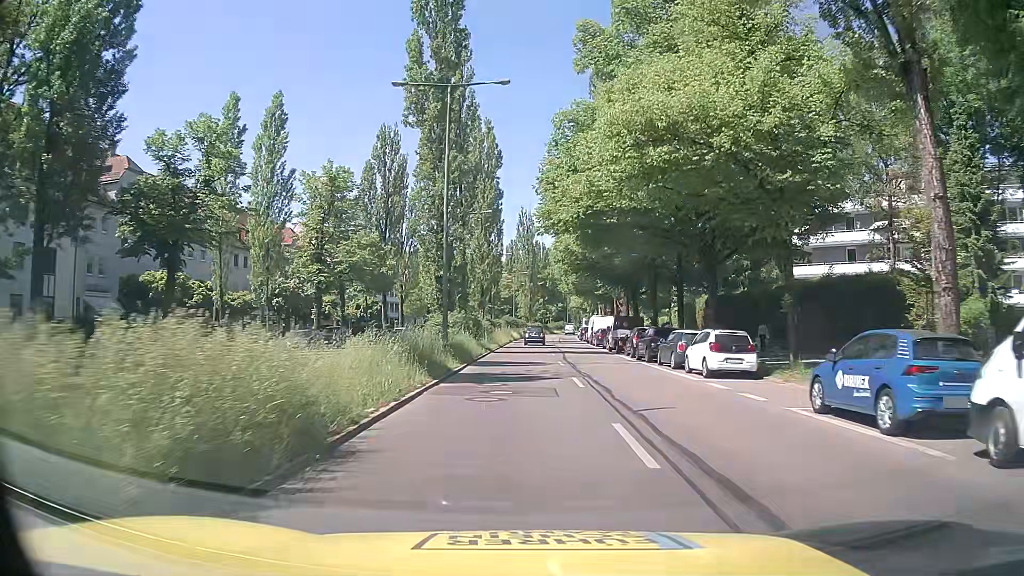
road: secondary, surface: asphalt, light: Day
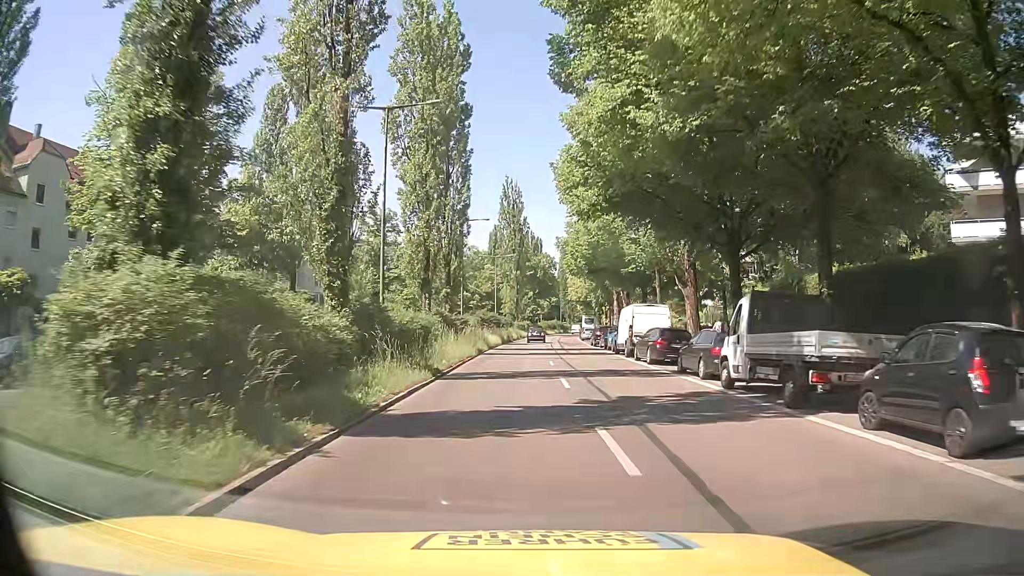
(+0.1, +27.4) m; 0°
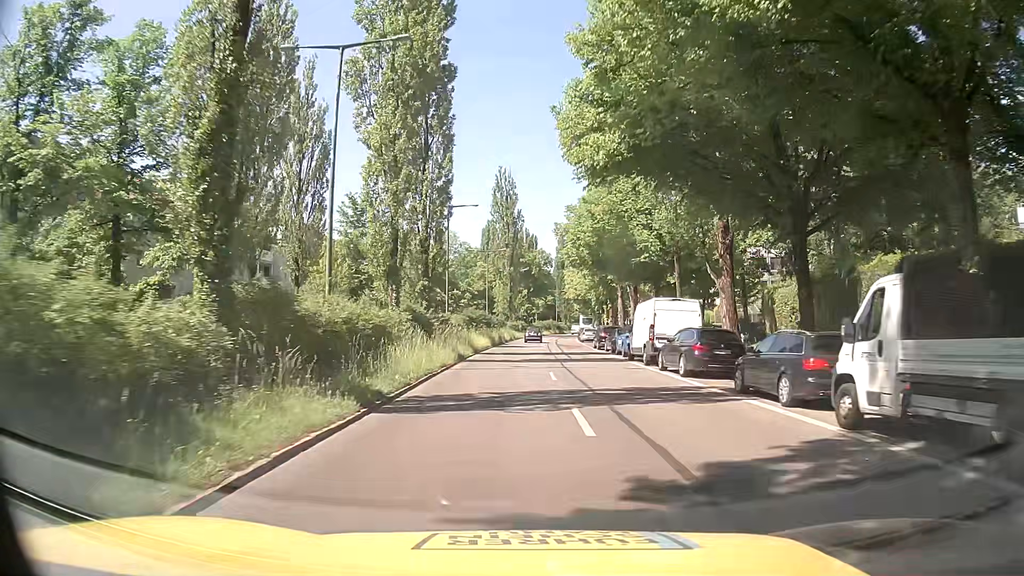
(+0.1, +6.8) m; +1°
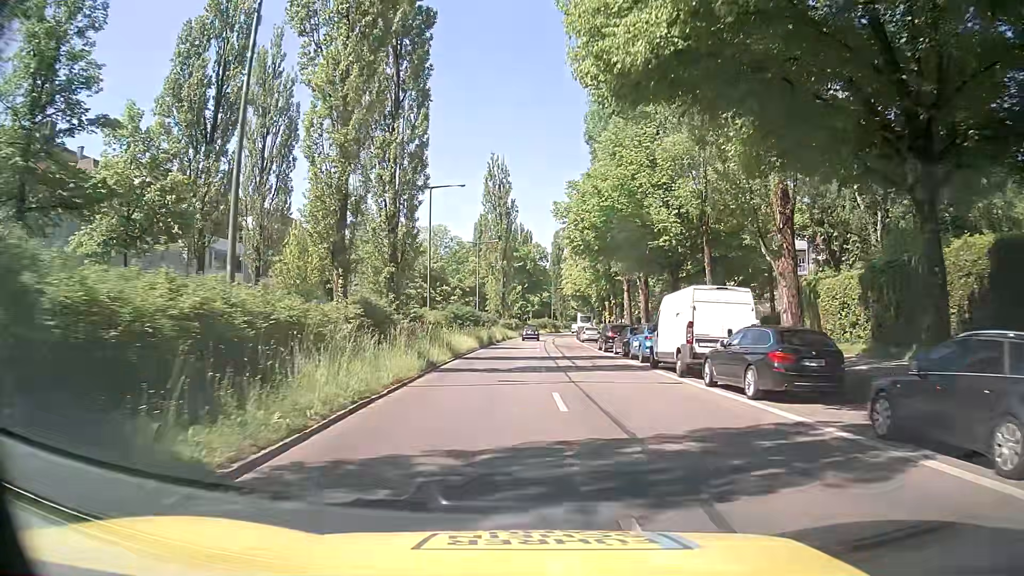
(+0.1, +6.8) m; +1°
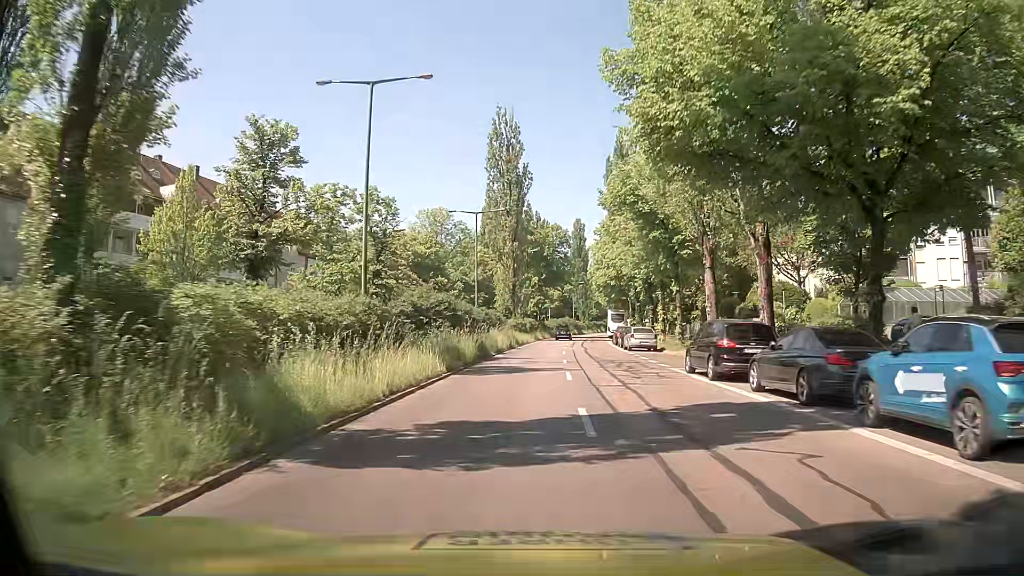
(0.0, +20.5) m; -1°
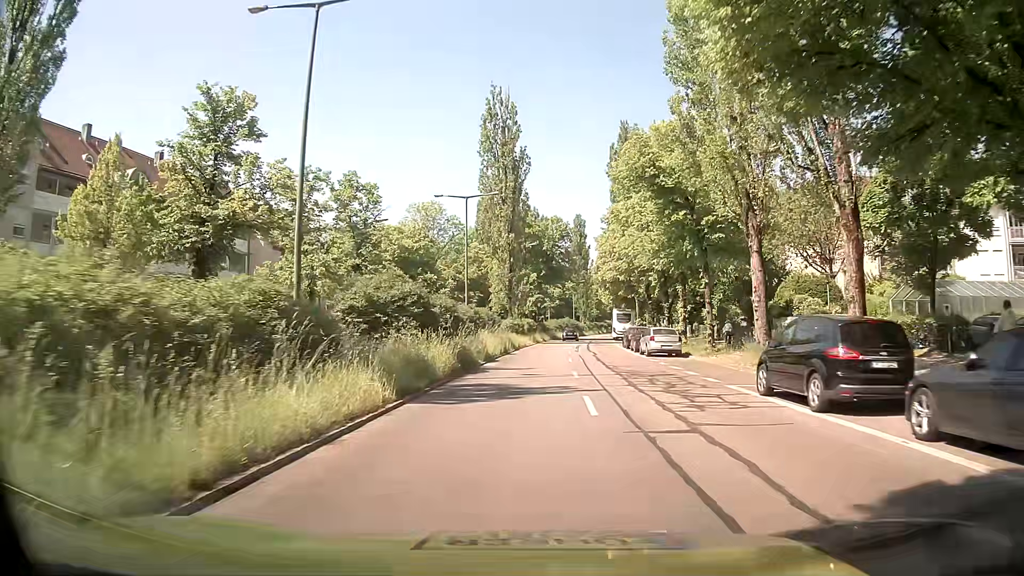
(0.0, +7.0) m; -1°
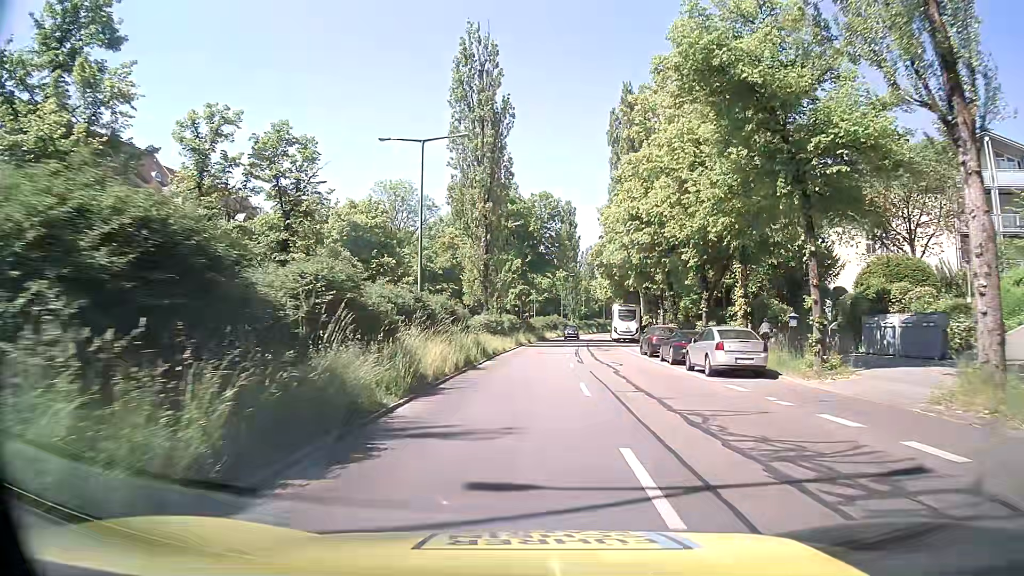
(+0.3, +14.1) m; 0°
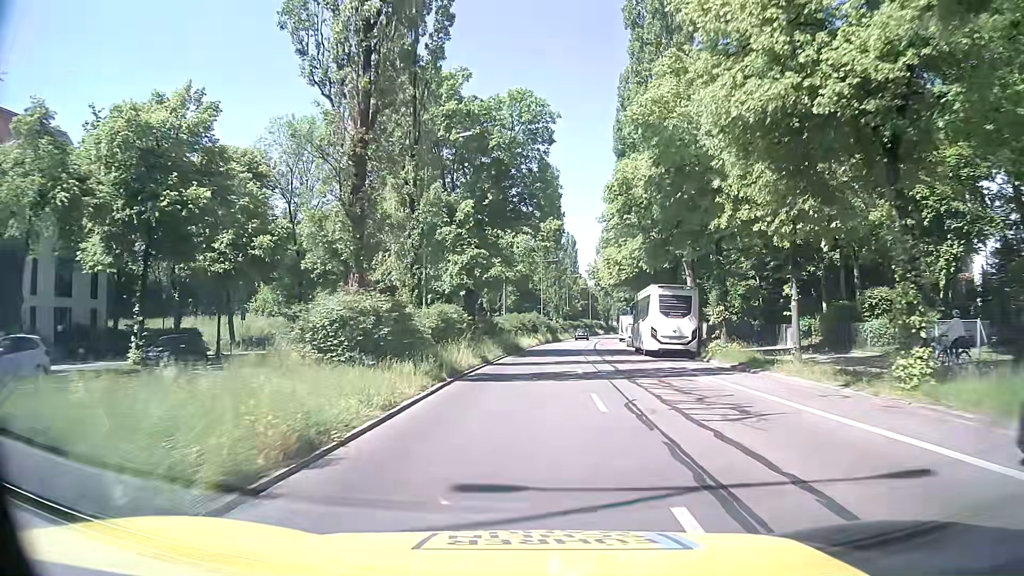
(+1.6, +29.8) m; +4°
